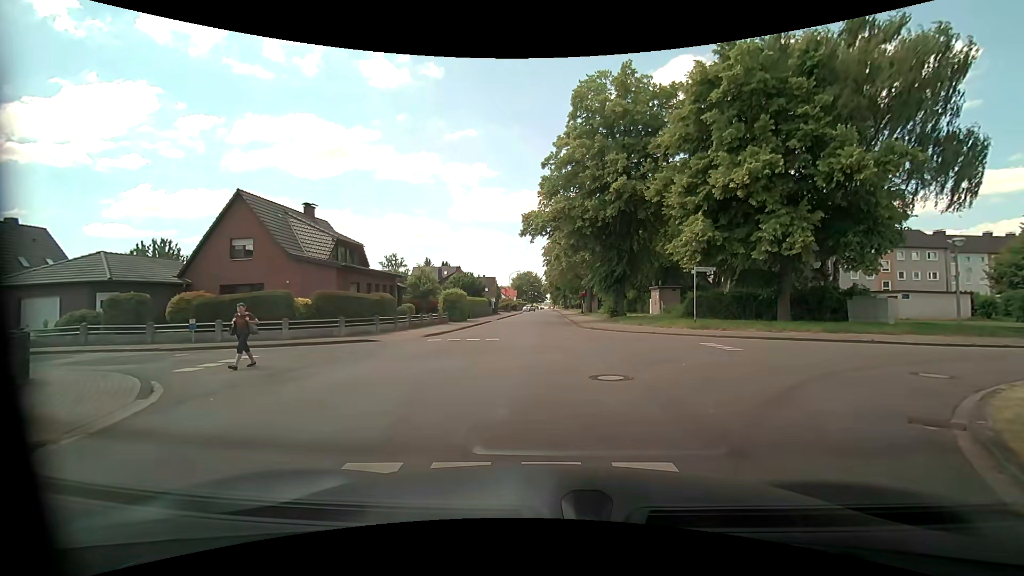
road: tertiary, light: Day
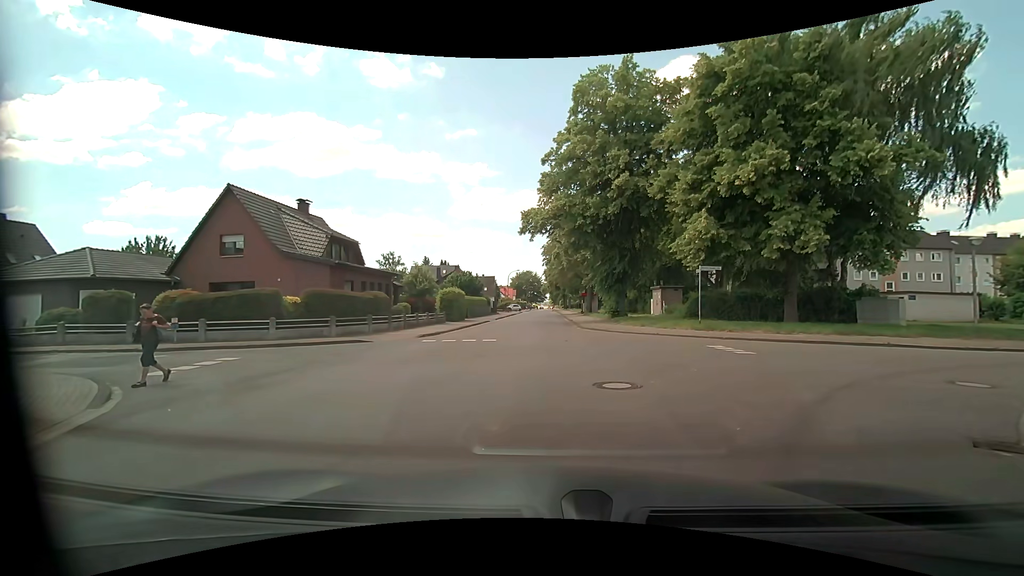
(0.0, +0.8) m; 0°
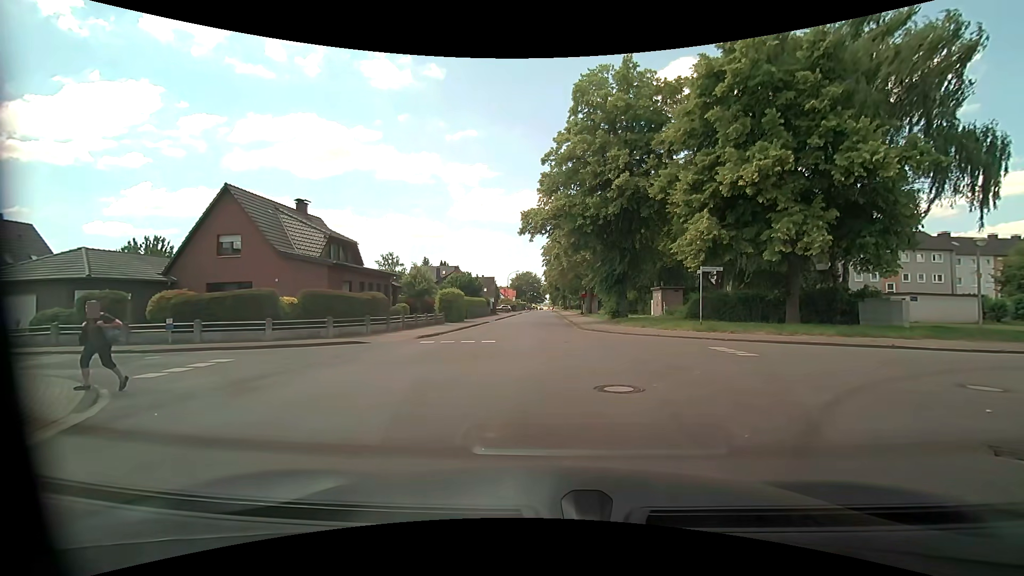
(0.0, +0.2) m; 0°
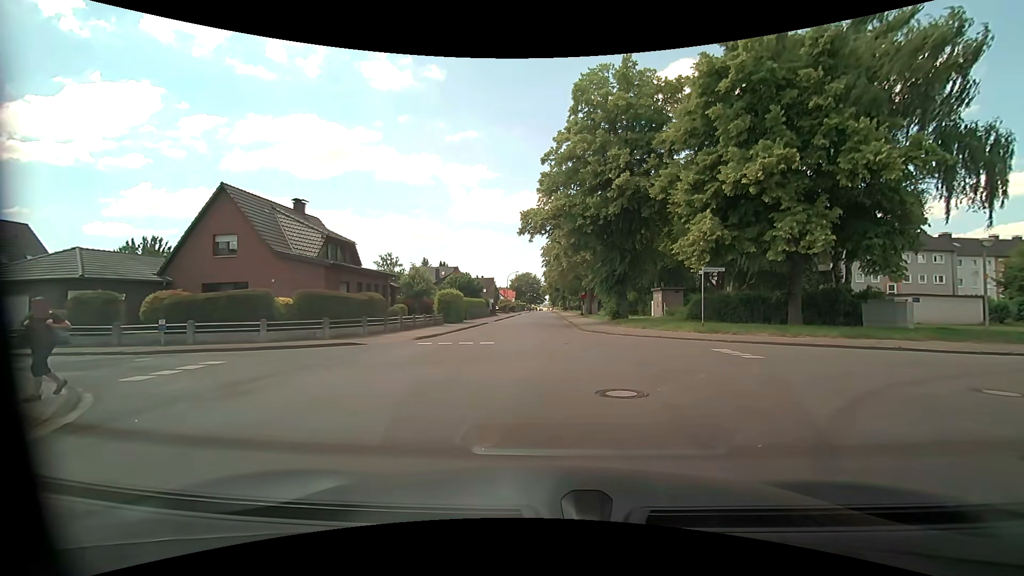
(0.0, +0.3) m; 0°
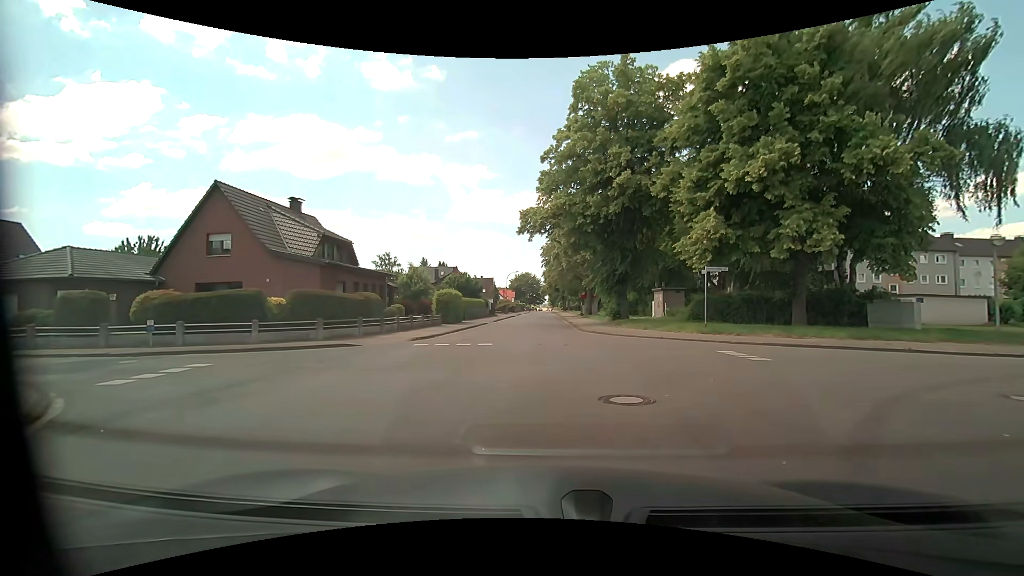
(0.0, +0.5) m; 0°
